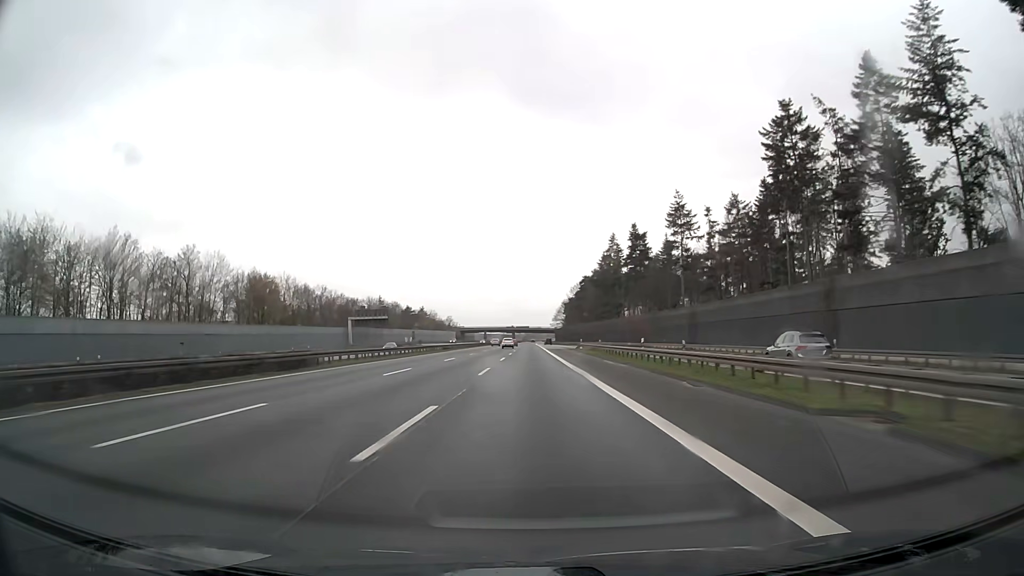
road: motorway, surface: asphalt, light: Day
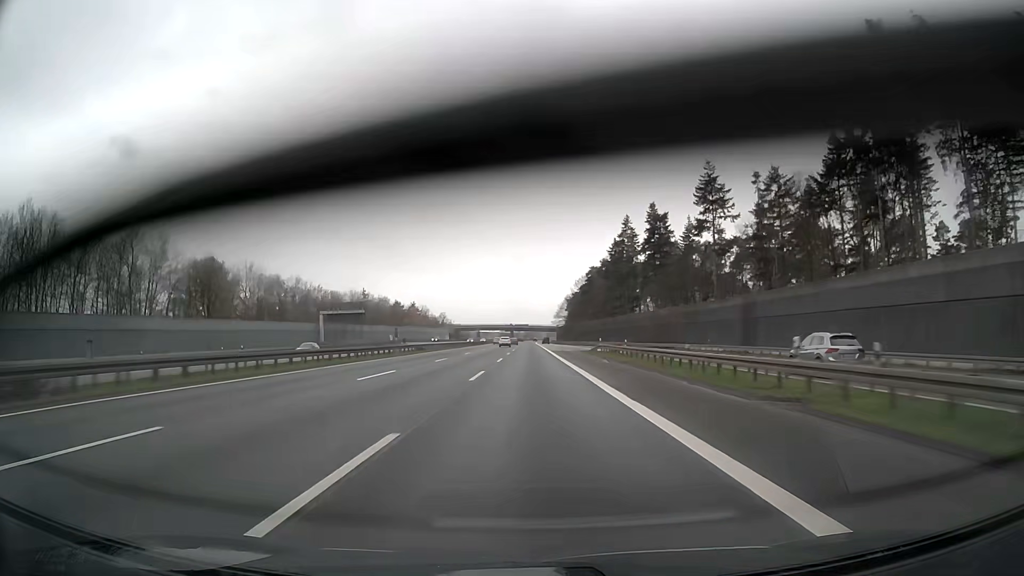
(0.0, +22.2) m; 0°
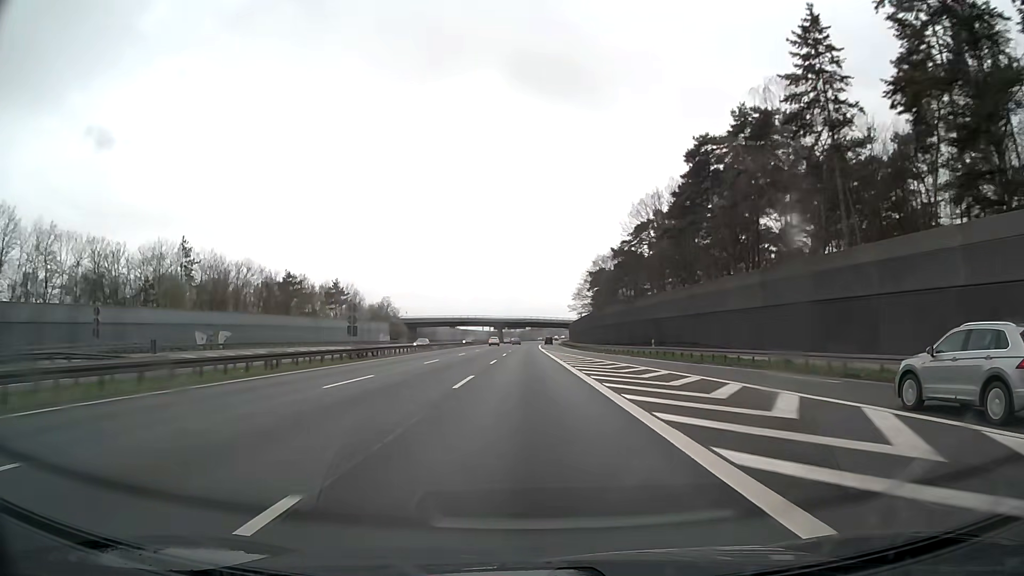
(+0.4, +111.0) m; 0°
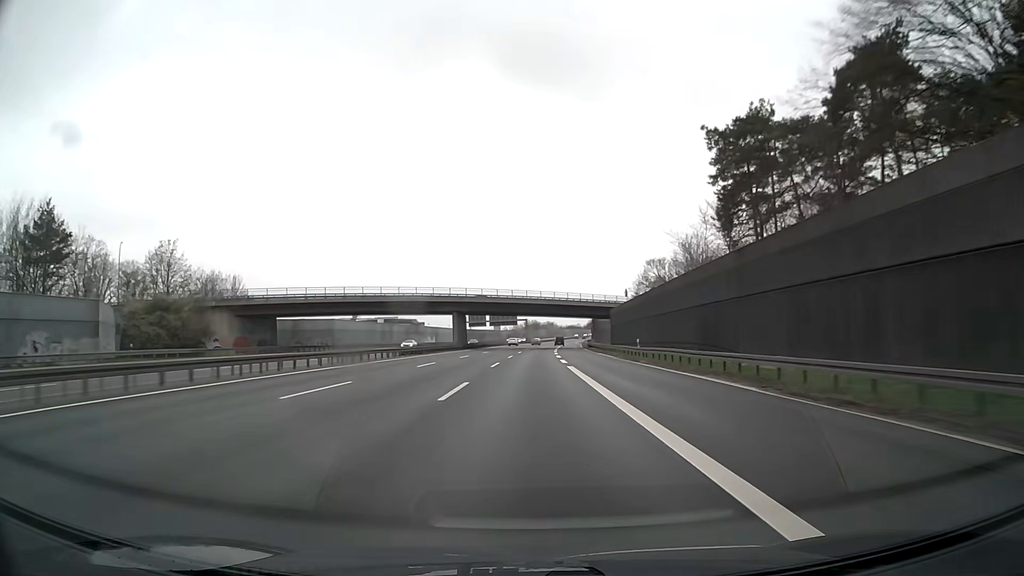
(+0.3, +111.0) m; +1°
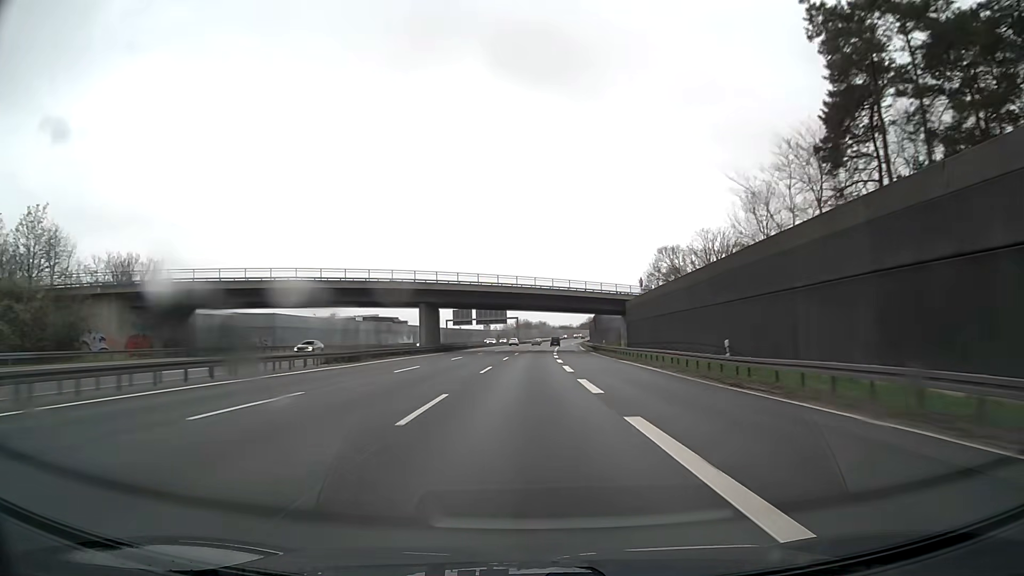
(+0.1, +22.2) m; +1°
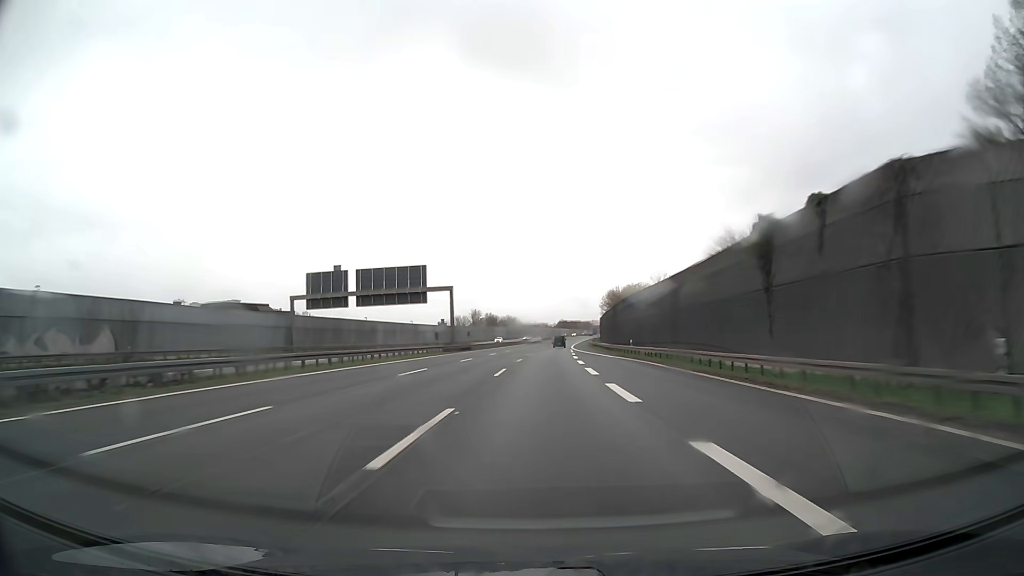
(+3.1, +111.1) m; +3°
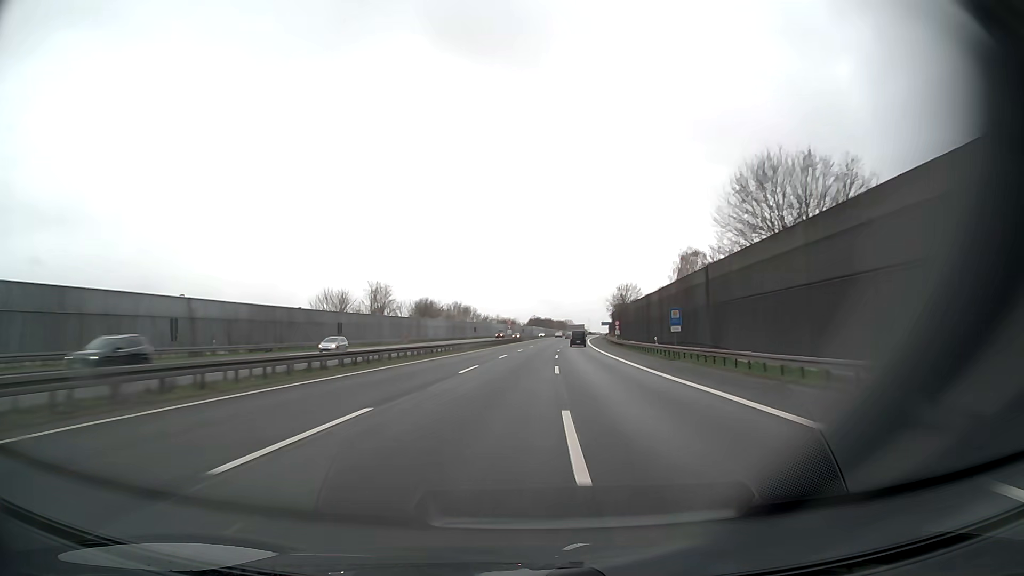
(+3.0, +111.0) m; +3°
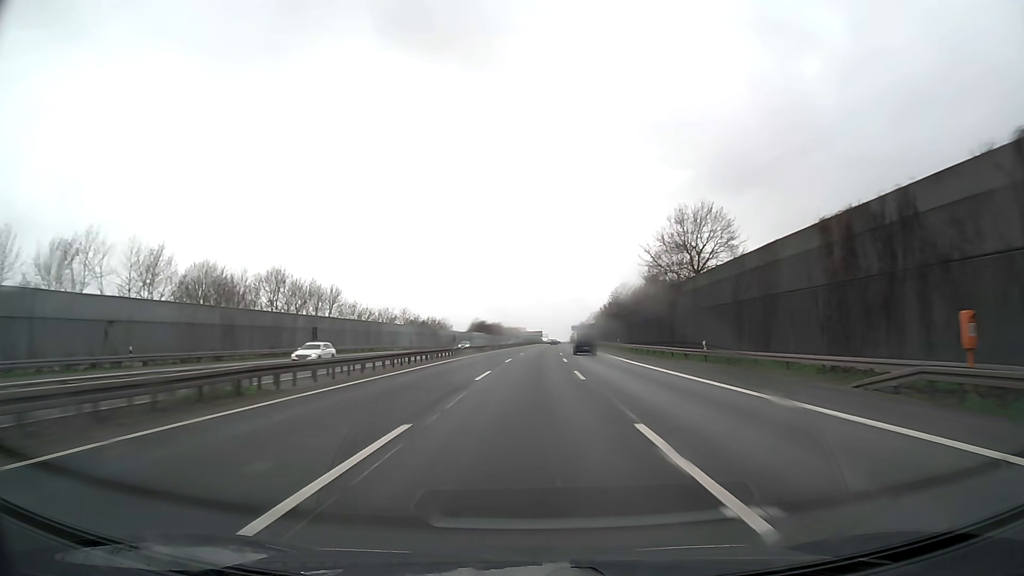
(+4.7, +110.8) m; +4°
(0, +10) (0, +20) (0, +30) (0, +40) (+1, +50) (+1, +60) (+1, +70) (+2, +80) (+2, +90) (+2, +100) m
